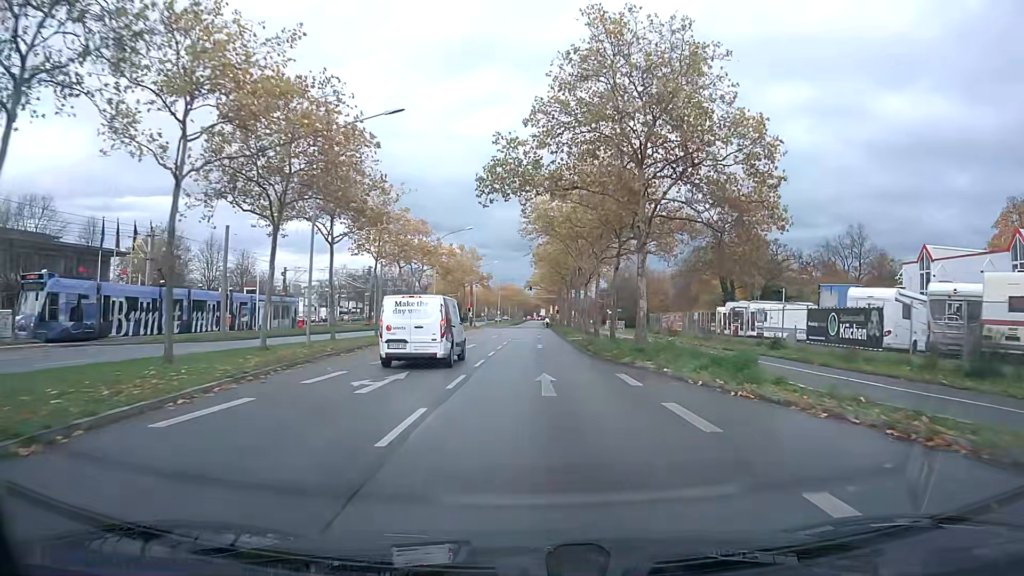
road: primary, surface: asphalt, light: Day
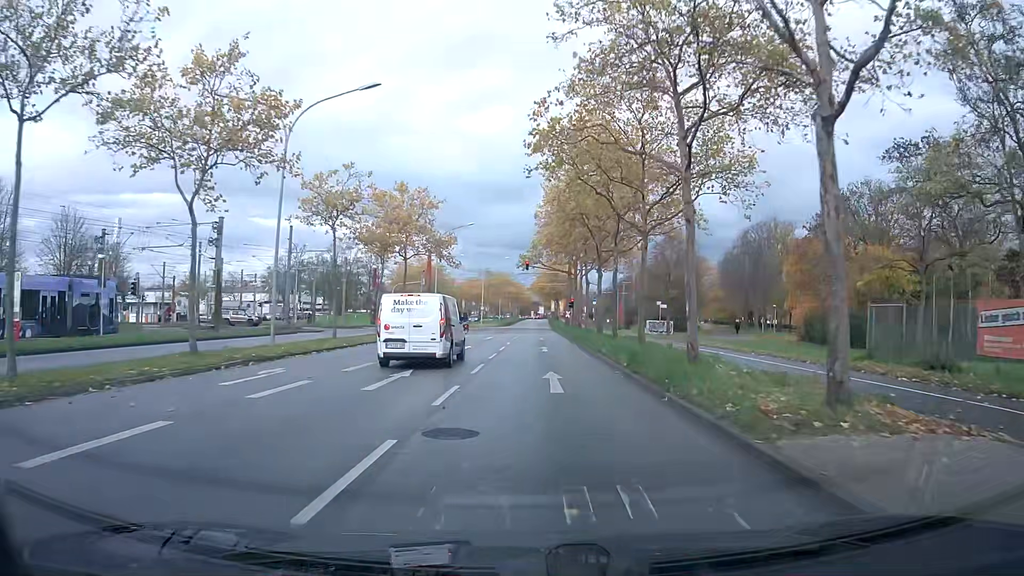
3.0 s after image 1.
(+0.1, +38.4) m; 0°
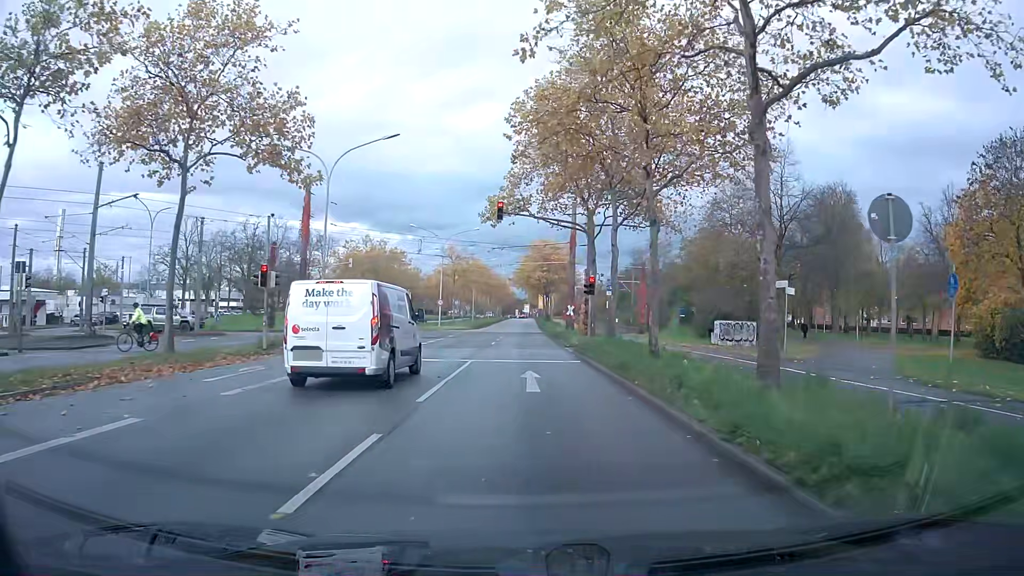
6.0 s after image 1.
(+0.4, +29.5) m; +1°
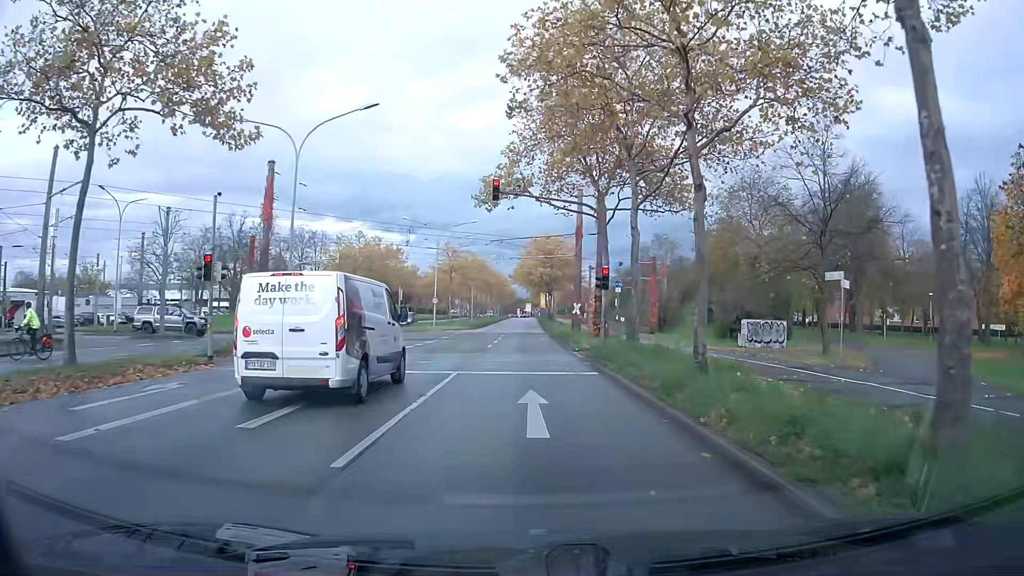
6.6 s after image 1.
(0.0, +4.6) m; 0°
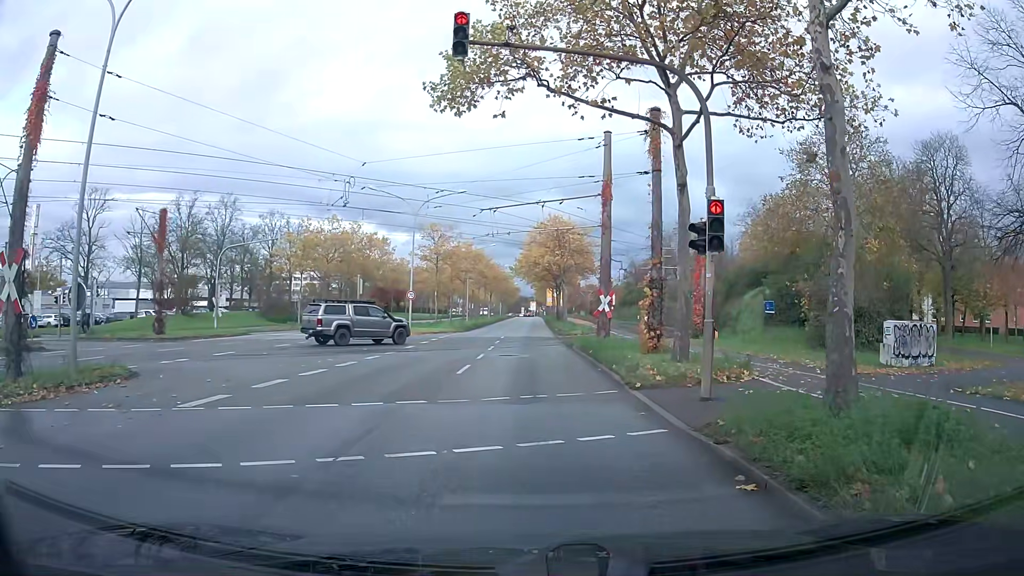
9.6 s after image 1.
(-0.1, +13.5) m; -1°
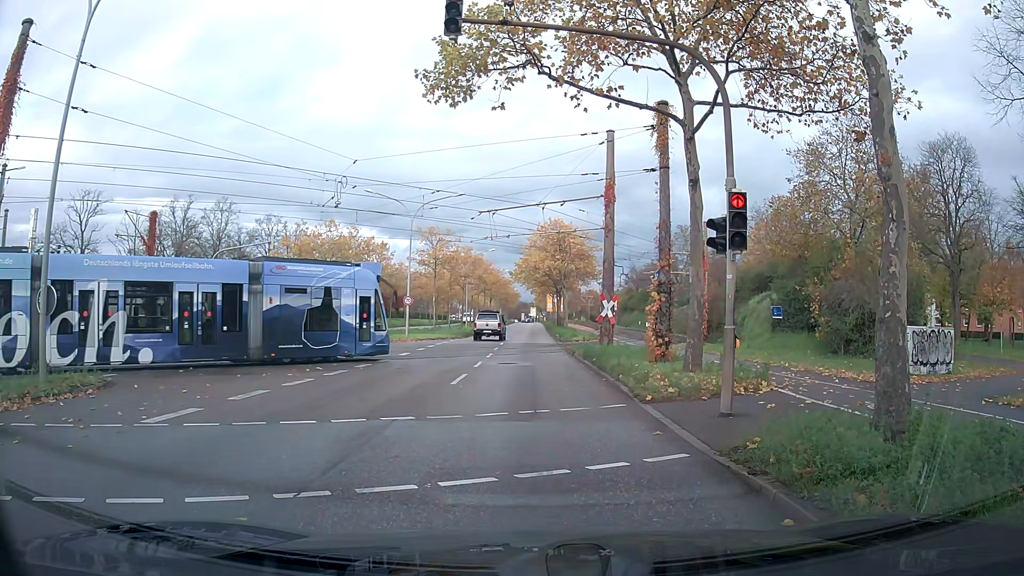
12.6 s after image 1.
(0.0, +1.1) m; 0°
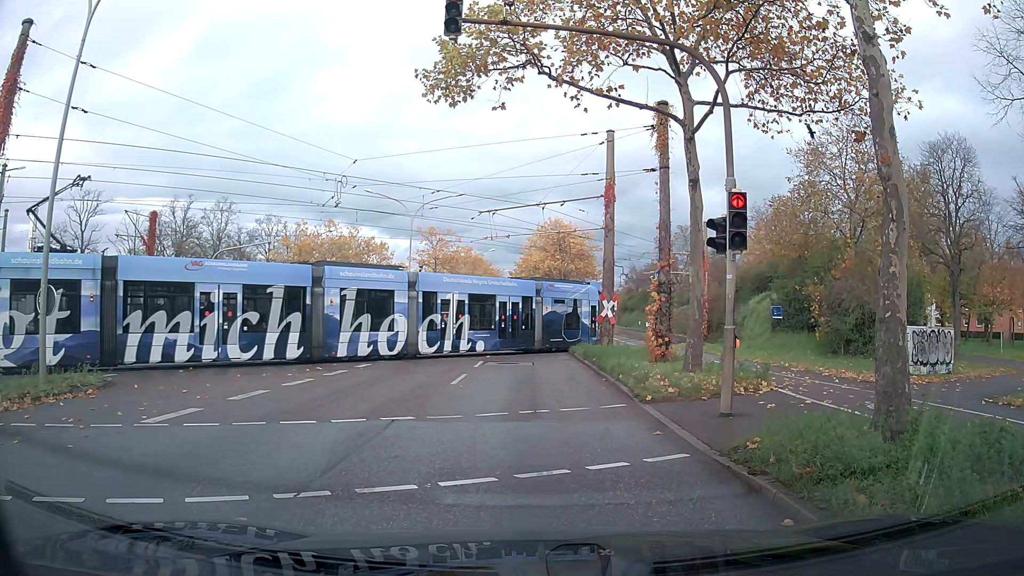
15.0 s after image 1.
(0.0, 0.0) m; 0°
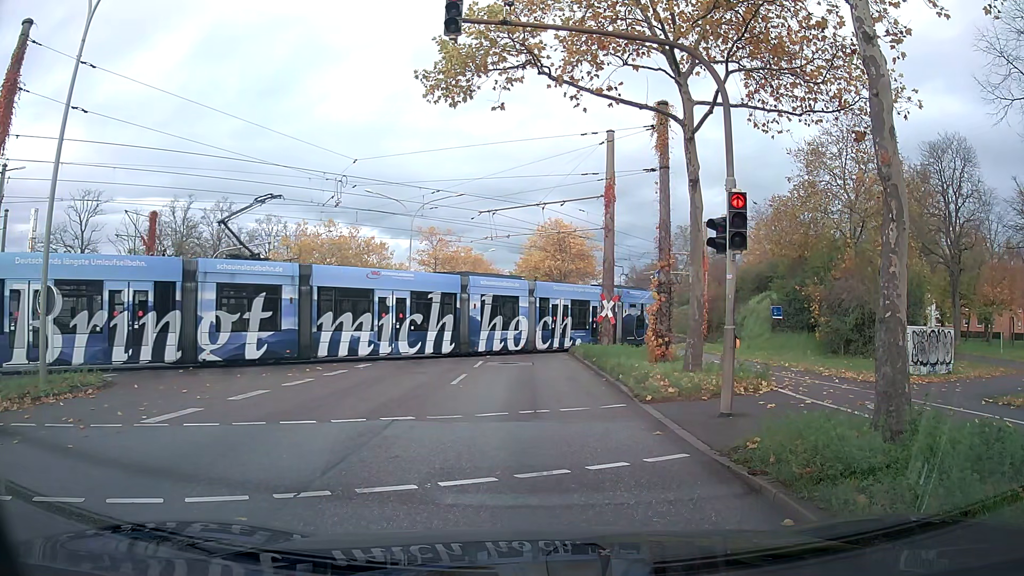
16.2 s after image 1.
(0.0, 0.0) m; 0°
